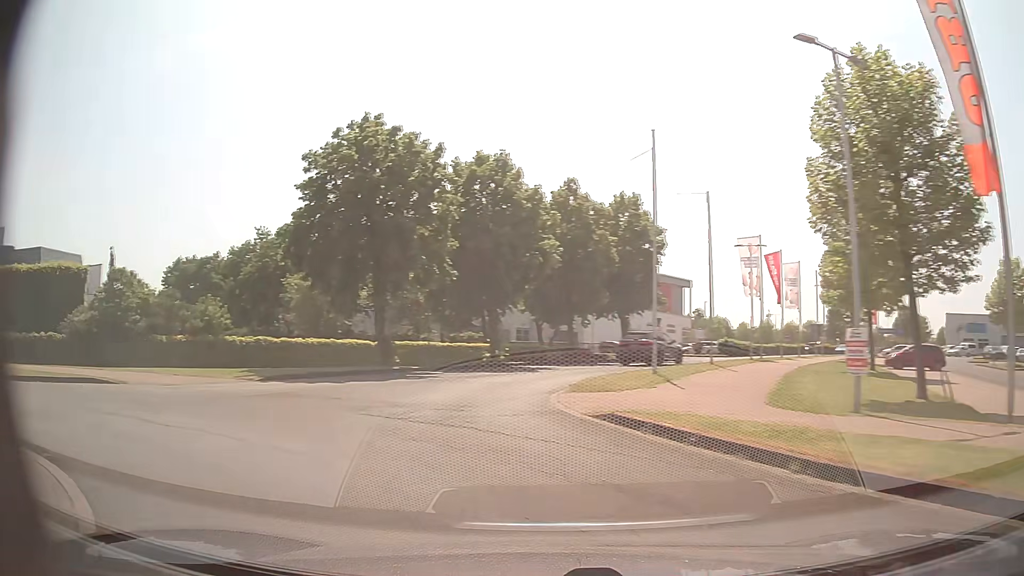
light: Day
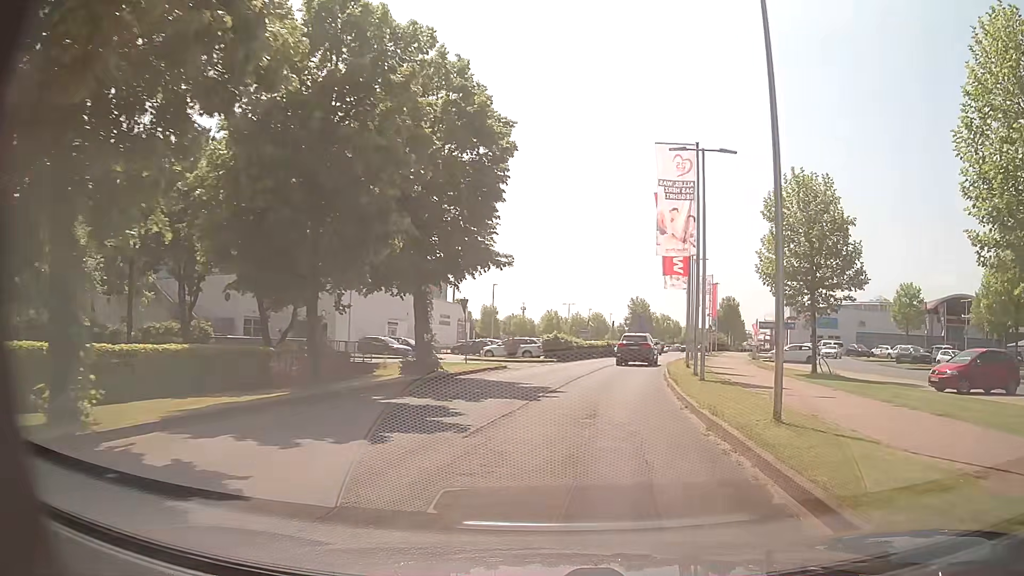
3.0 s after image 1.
(-1.4, +23.6) m; +17°
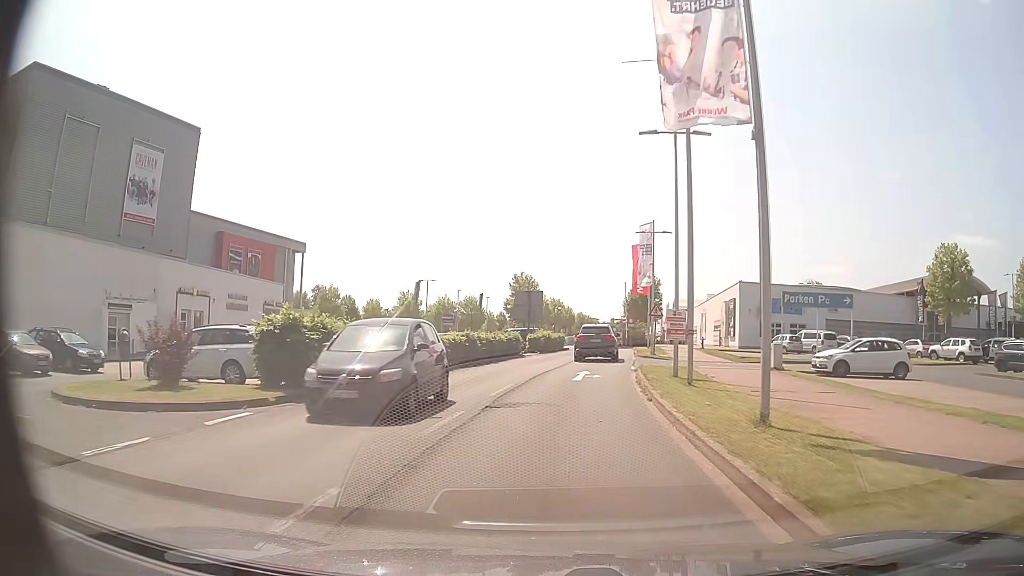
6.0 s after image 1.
(+3.2, +28.7) m; +10°
